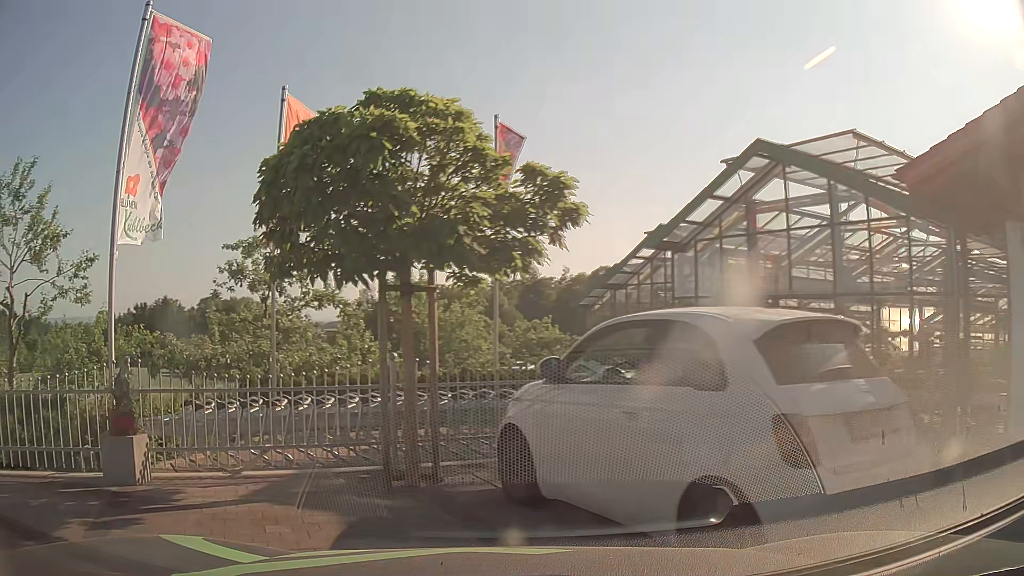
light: Day
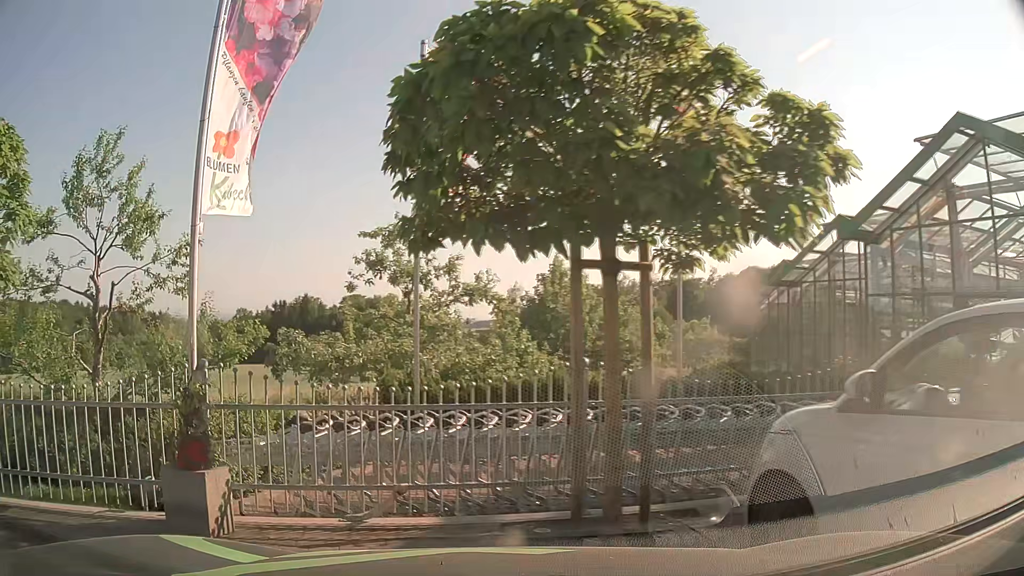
(-0.2, +1.9) m; -13°
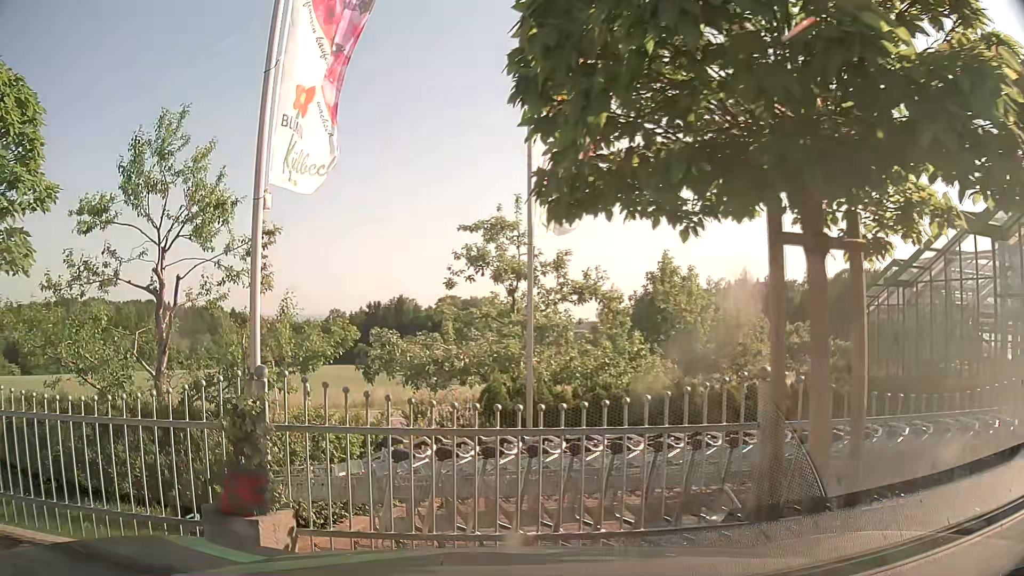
(-0.1, +1.2) m; -8°
